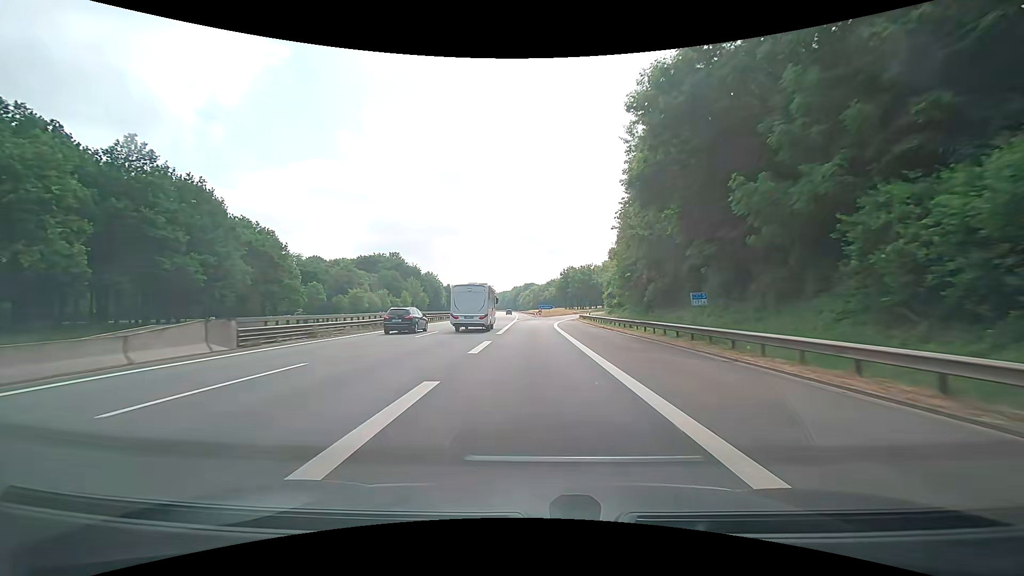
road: motorway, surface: asphalt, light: Day
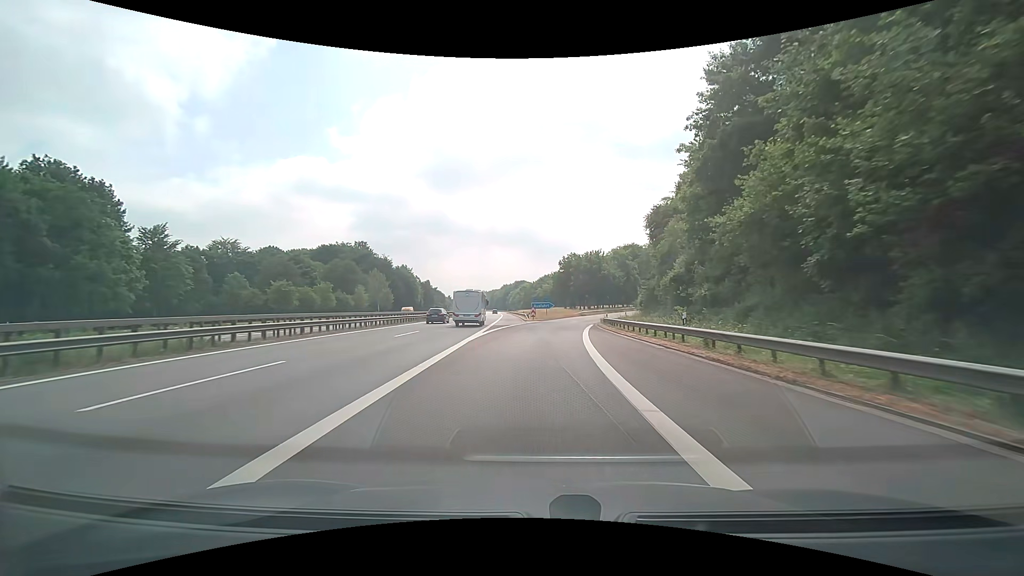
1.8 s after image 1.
(-0.5, +35.3) m; 0°
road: motorway_link
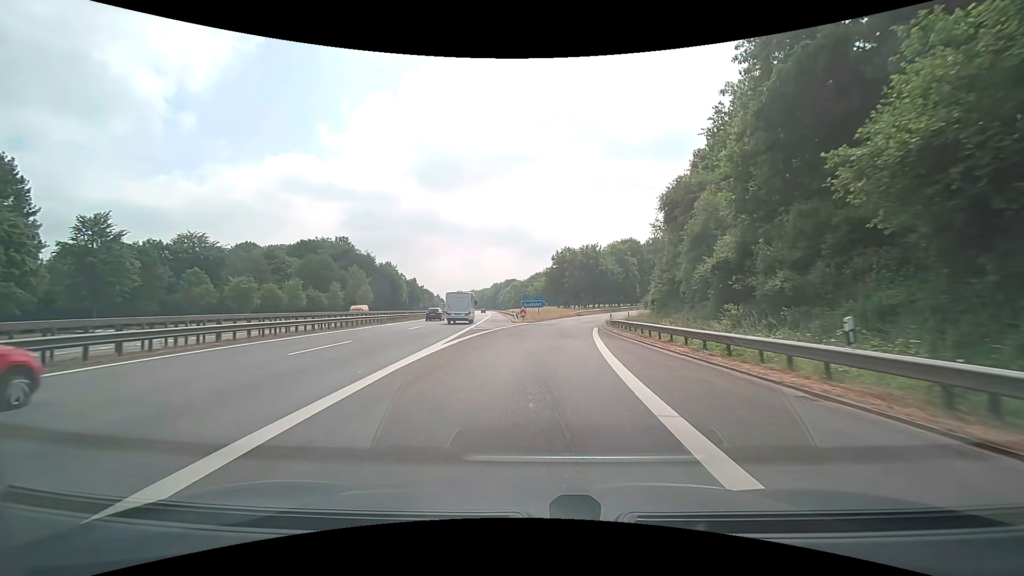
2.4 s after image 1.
(+0.1, +9.9) m; +1°
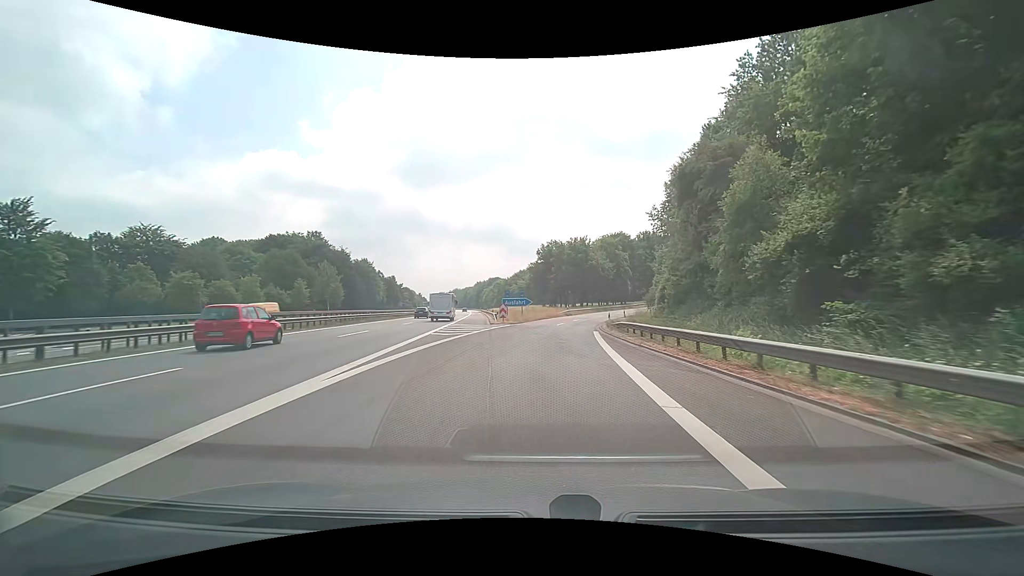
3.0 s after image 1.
(+0.2, +9.1) m; +2°
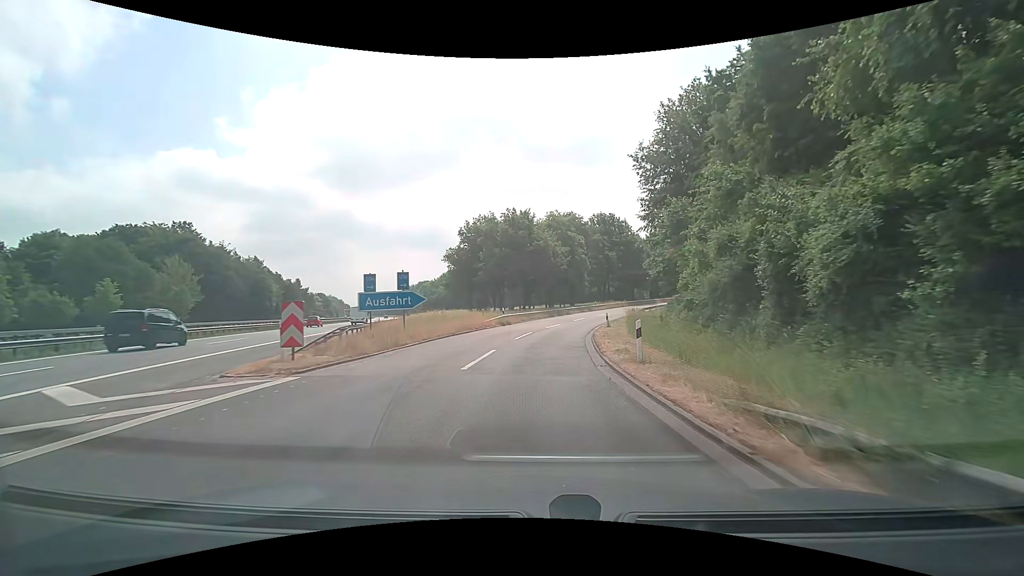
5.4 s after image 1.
(+1.8, +29.8) m; +7°
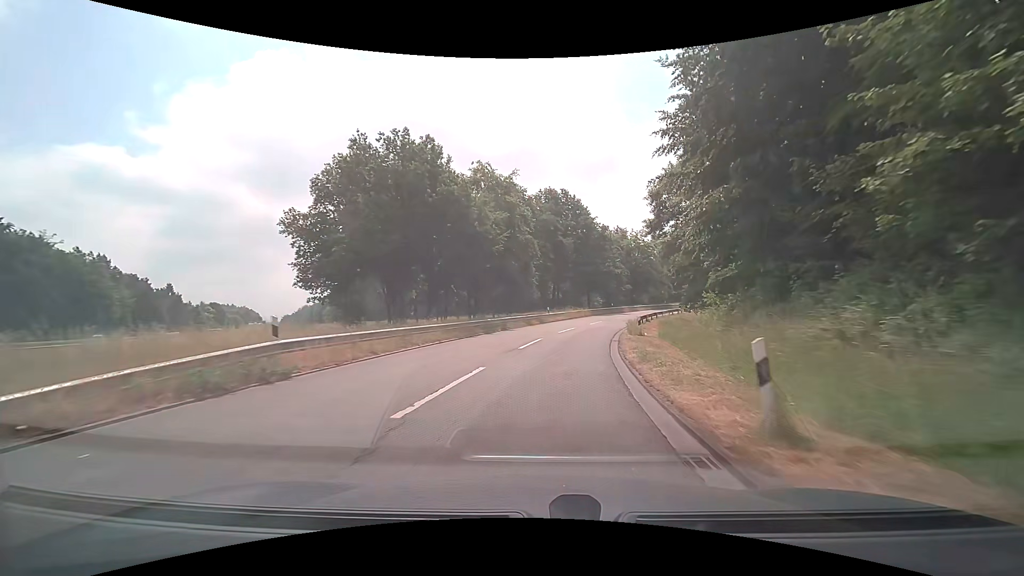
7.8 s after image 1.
(+1.7, +29.3) m; +7°
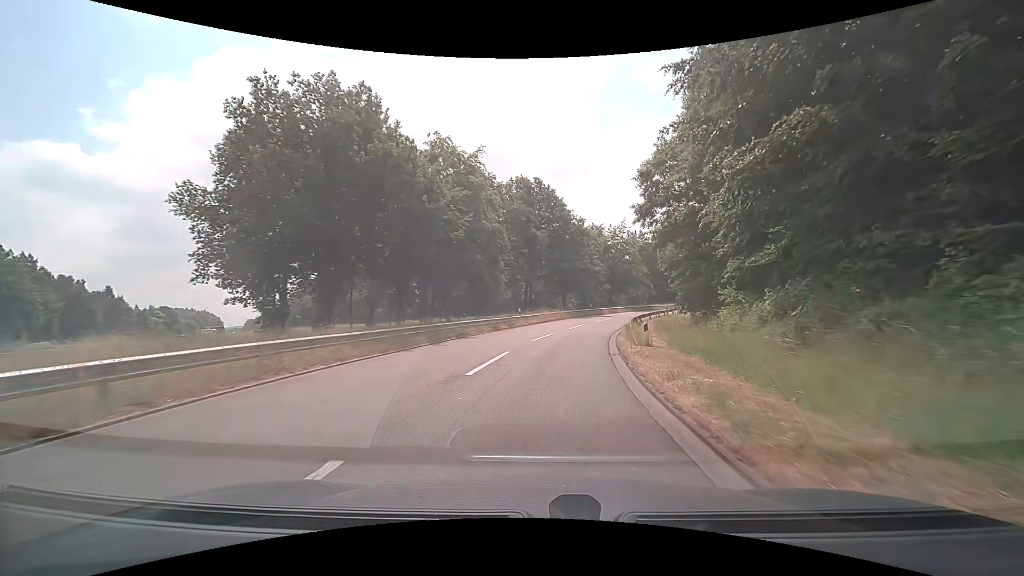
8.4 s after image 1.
(+0.2, +7.7) m; +3°
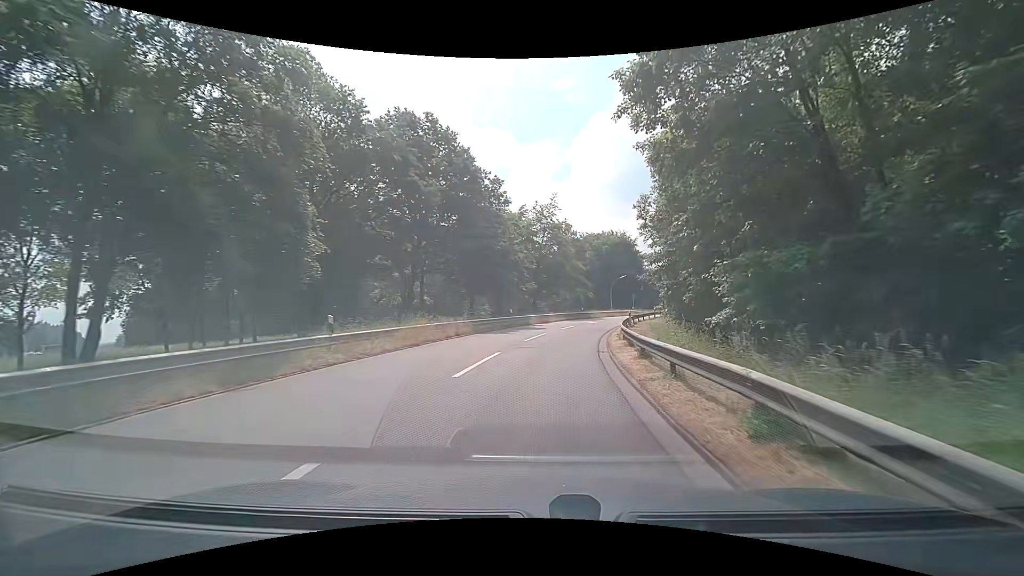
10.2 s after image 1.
(+2.1, +23.8) m; +10°
(0, +10) (+1, +20) (+3, +30) (+5, +40) (+8, +49) (+11, +59) (+15, +68) (+20, +76) (+25, +85) (+31, +93) m
